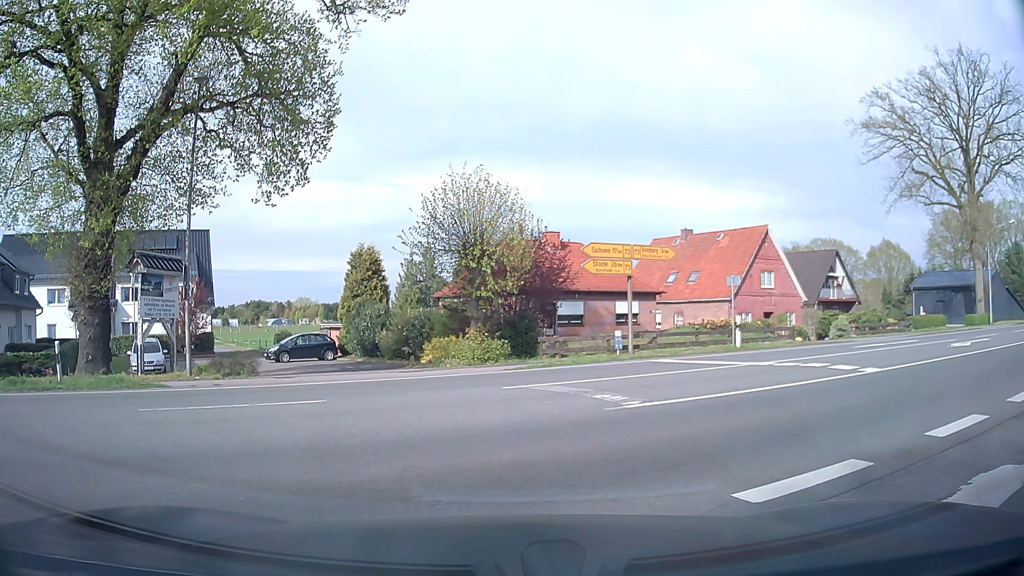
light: Day
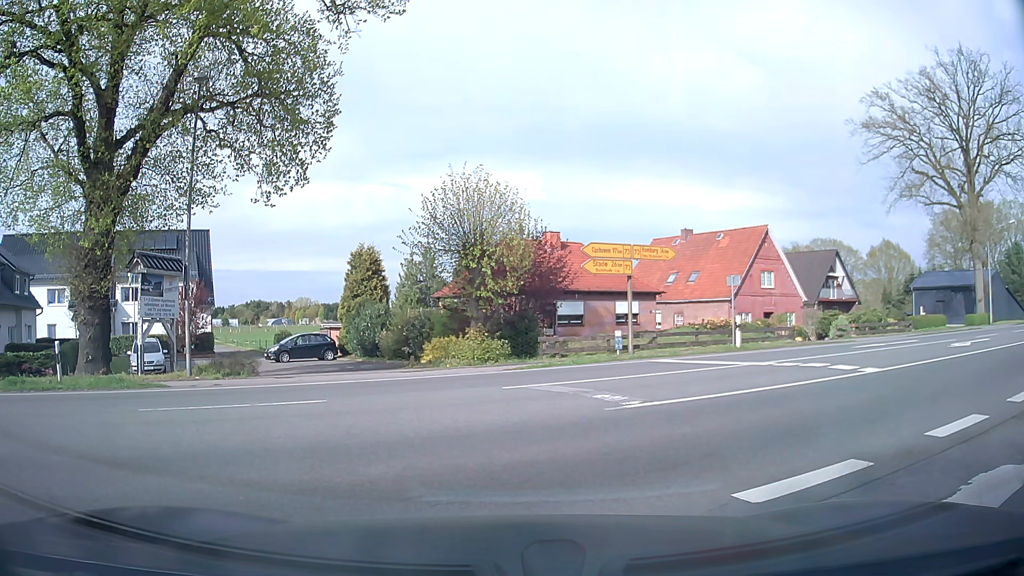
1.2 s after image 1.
(0.0, 0.0) m; 0°
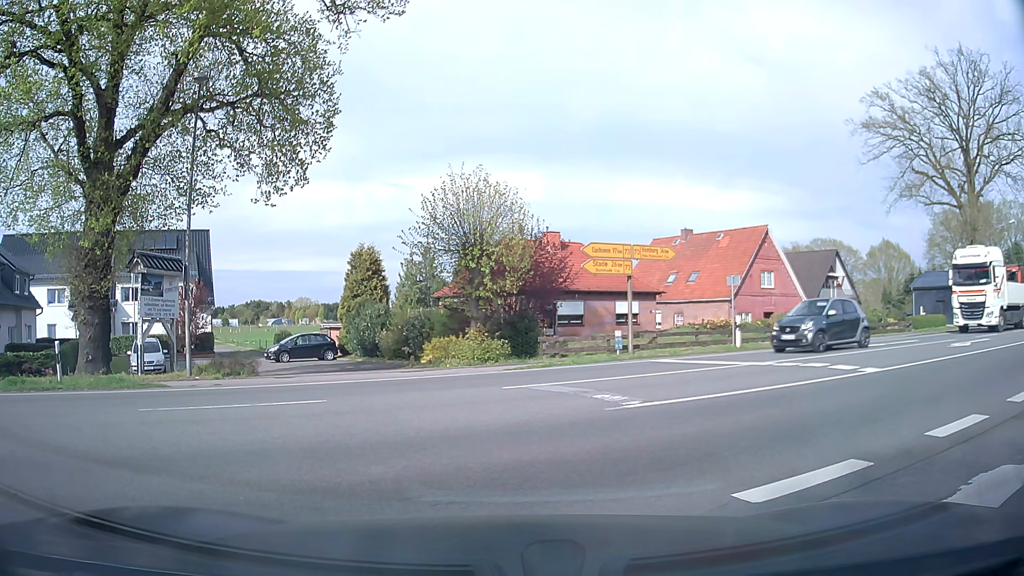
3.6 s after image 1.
(0.0, 0.0) m; 0°
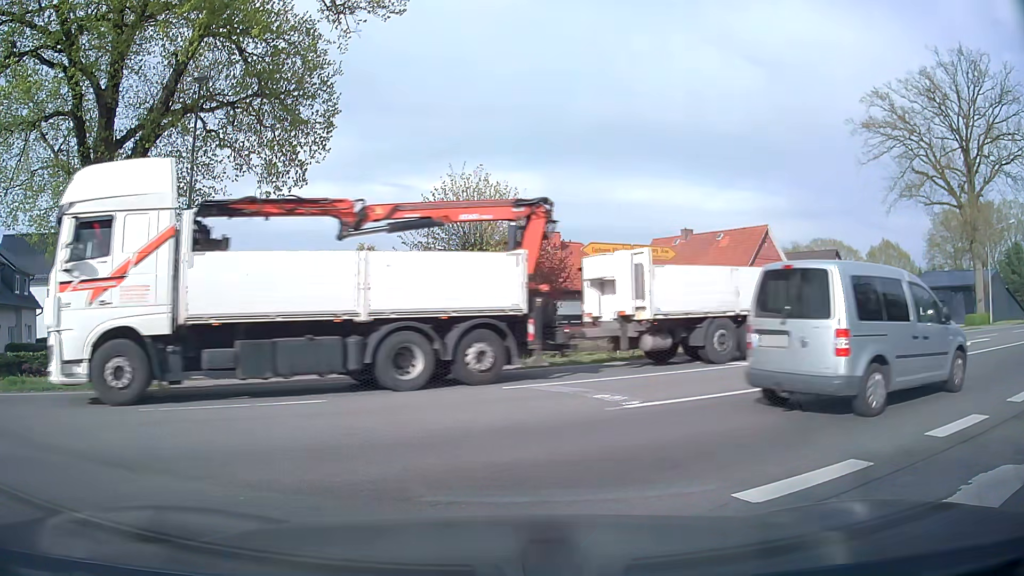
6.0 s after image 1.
(0.0, 0.0) m; 0°
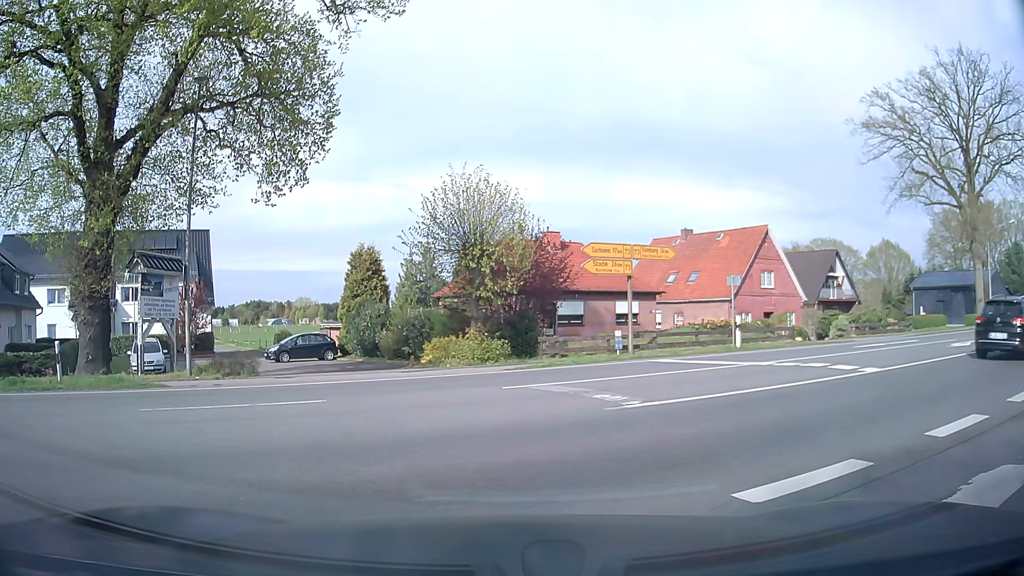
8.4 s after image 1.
(0.0, 0.0) m; 0°
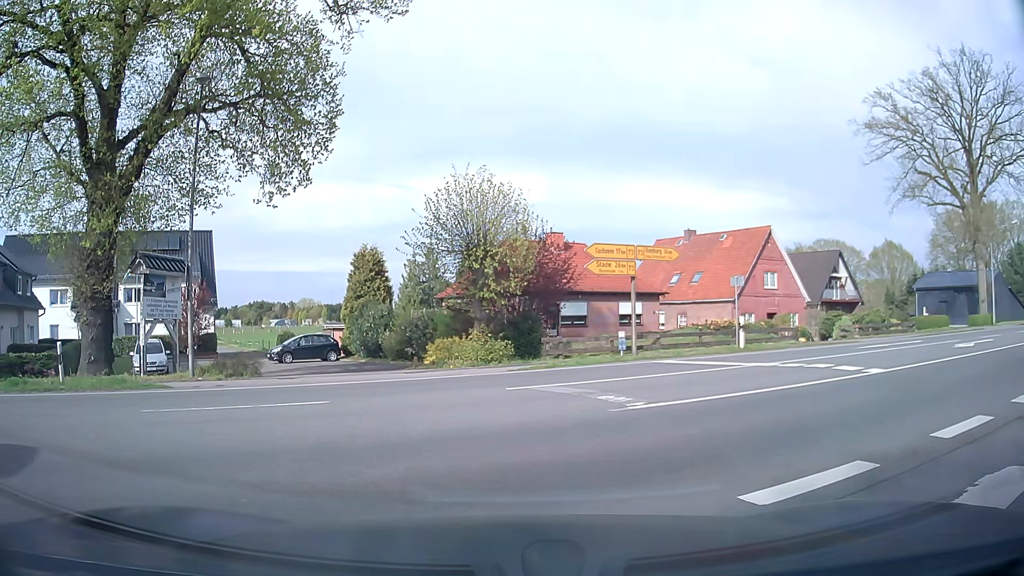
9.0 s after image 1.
(0.0, 0.0) m; 0°
